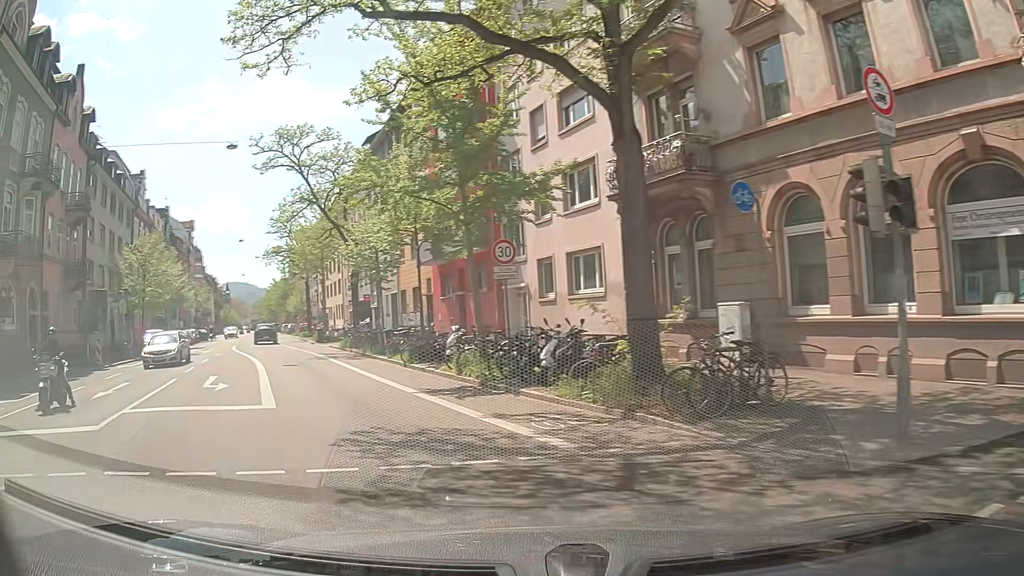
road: secondary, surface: asphalt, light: Day
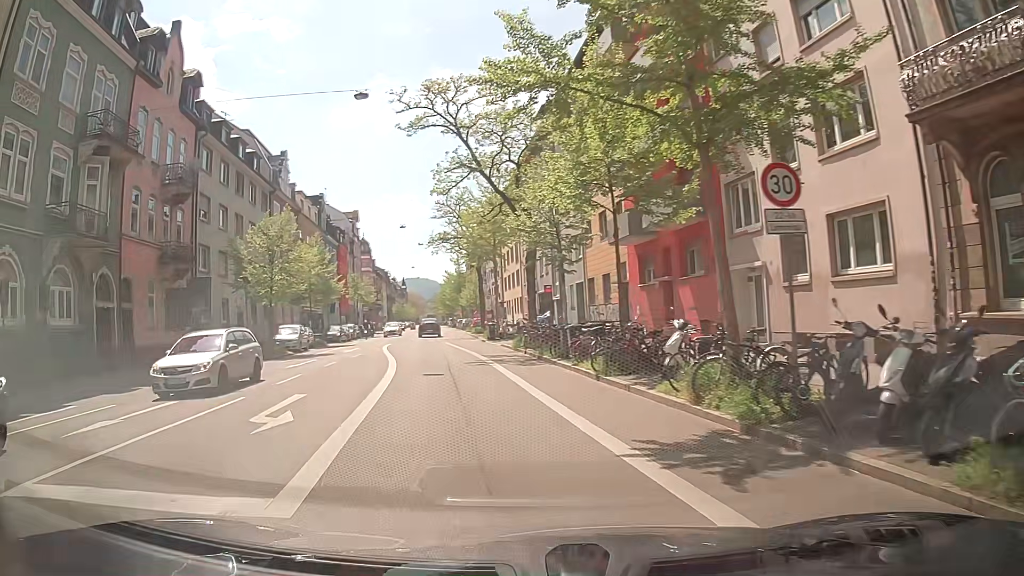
(-1.0, +7.4) m; -16°
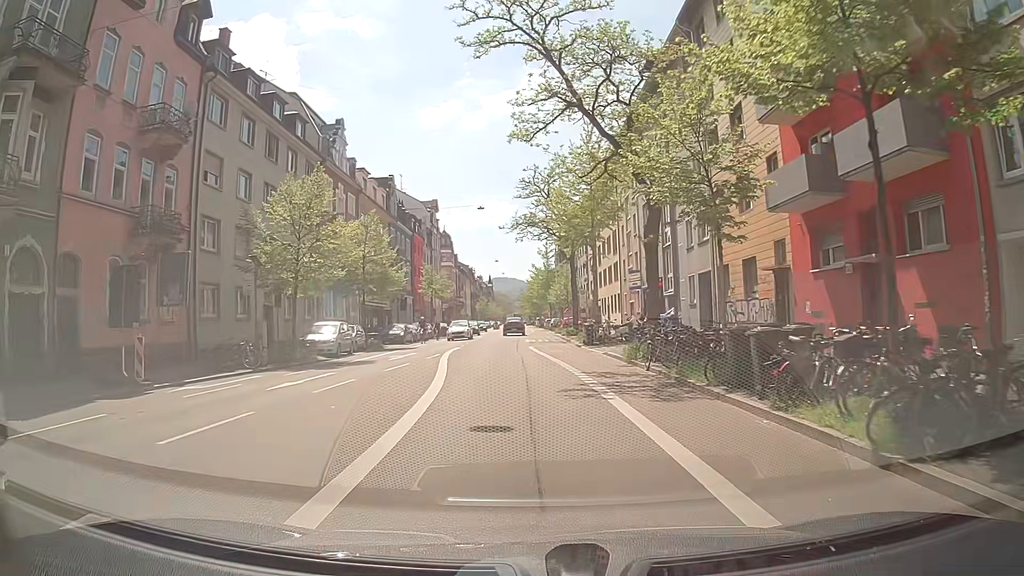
(-0.6, +9.6) m; -5°
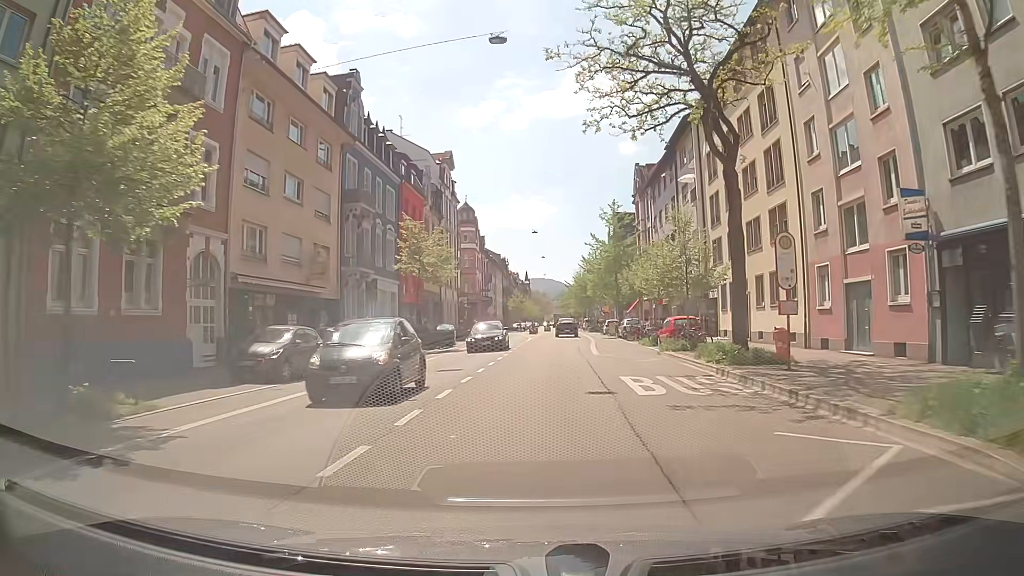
(-1.5, +31.4) m; -3°
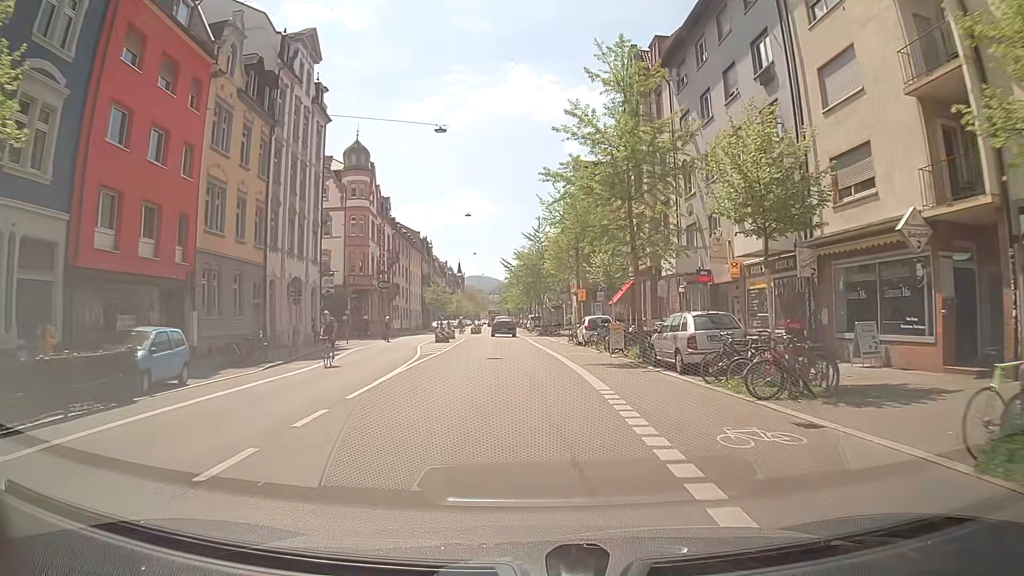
(+0.9, +33.3) m; +4°
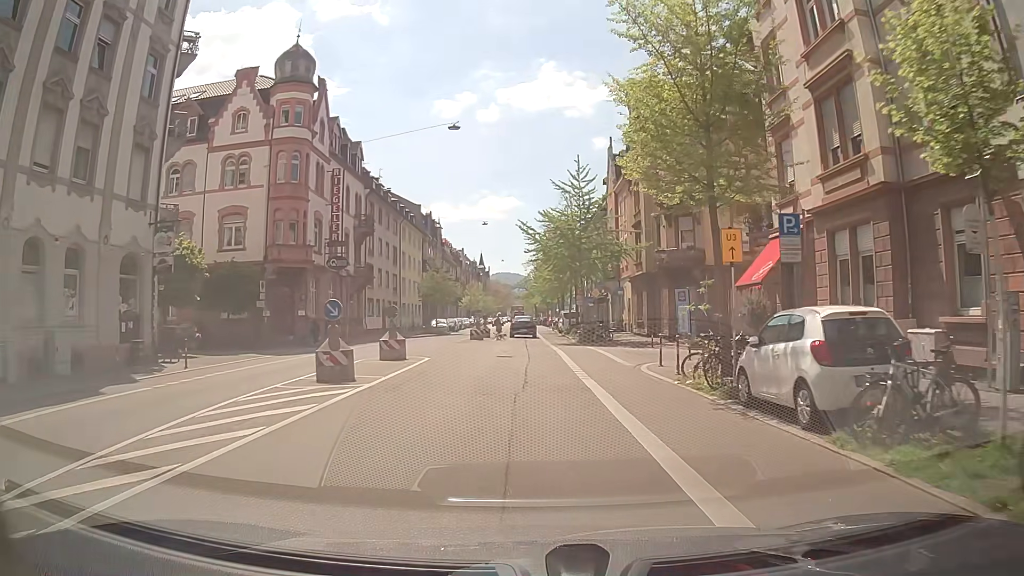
(-0.6, +24.3) m; -3°
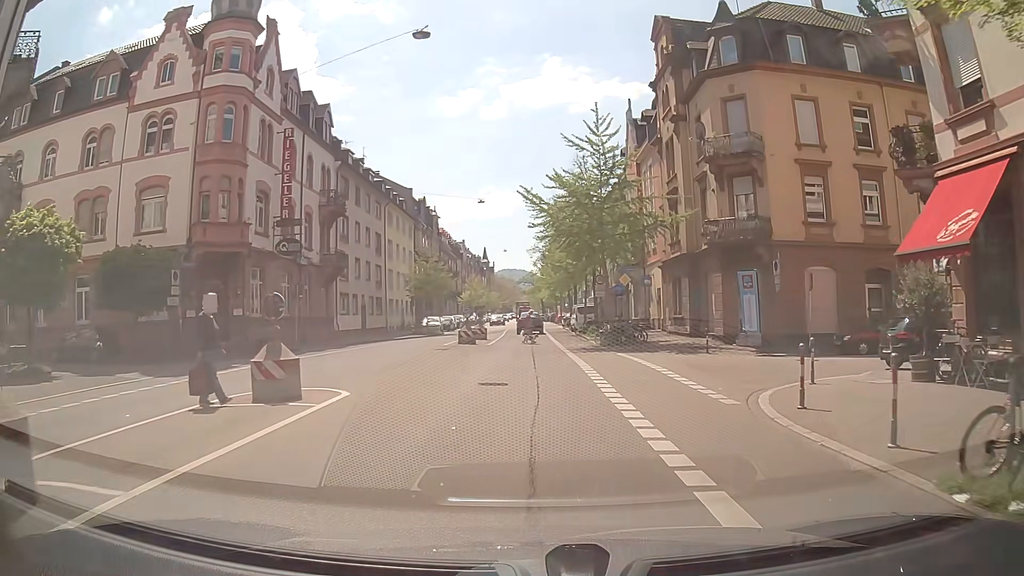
(0.0, +9.8) m; +3°
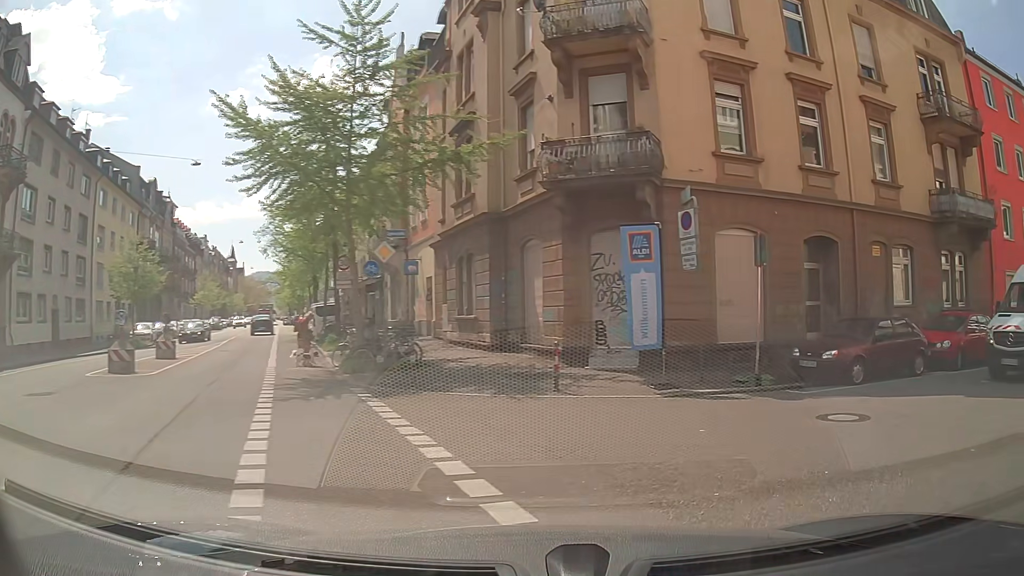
(+0.6, +12.9) m; +21°
